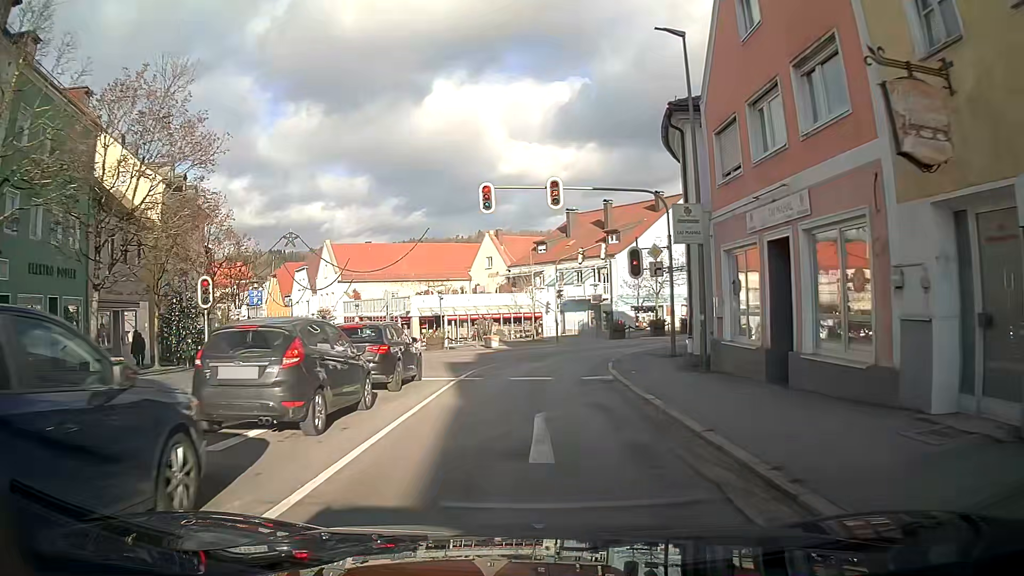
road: tertiary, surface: asphalt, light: Day
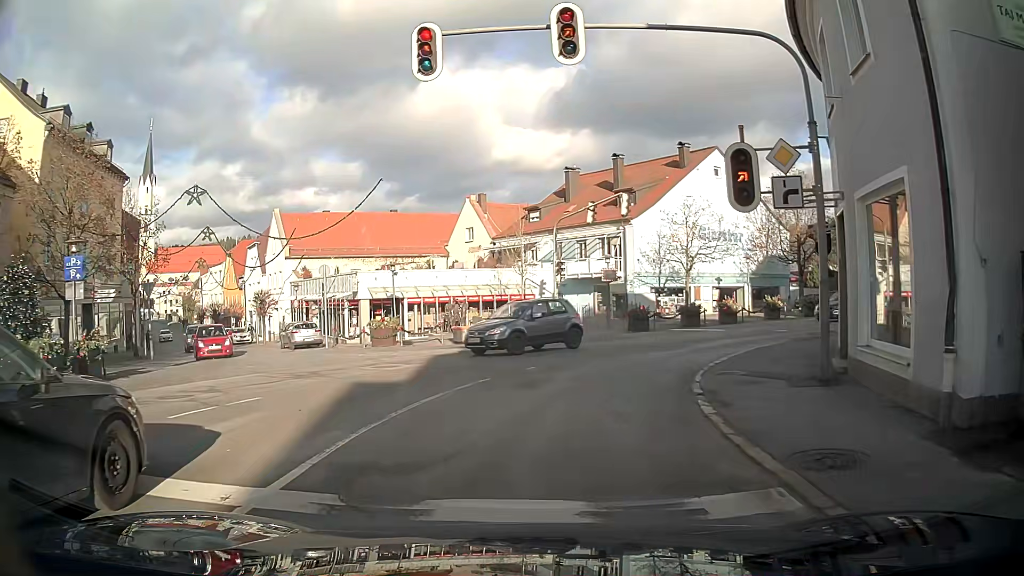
(+0.1, +11.5) m; +1°
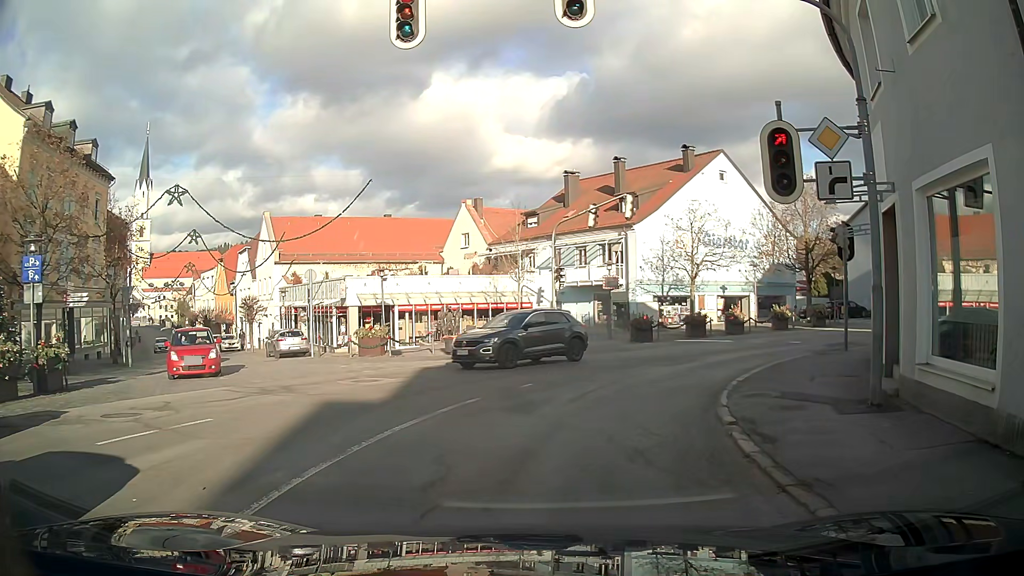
(0.0, +1.6) m; 0°
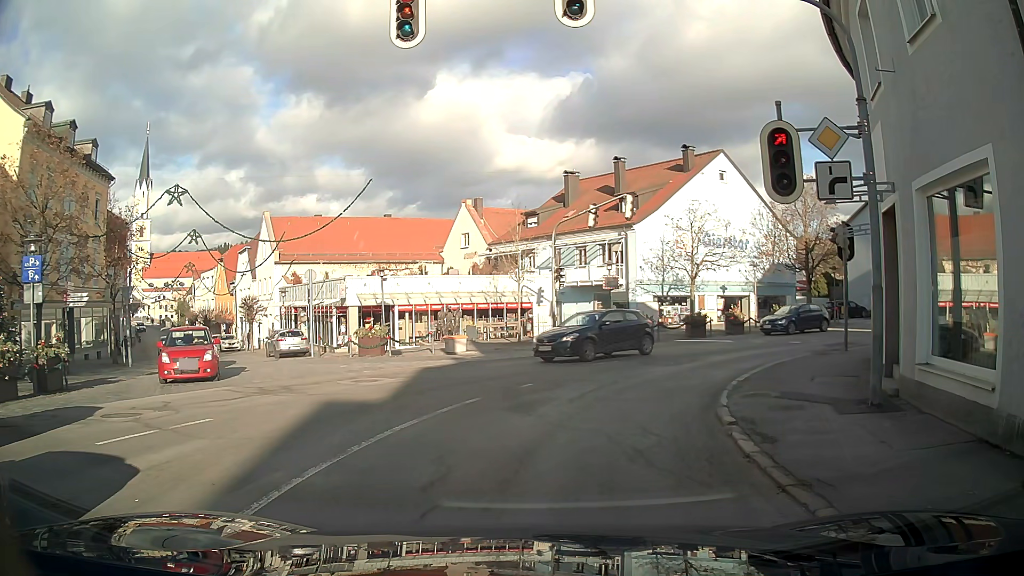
(0.0, 0.0) m; 0°
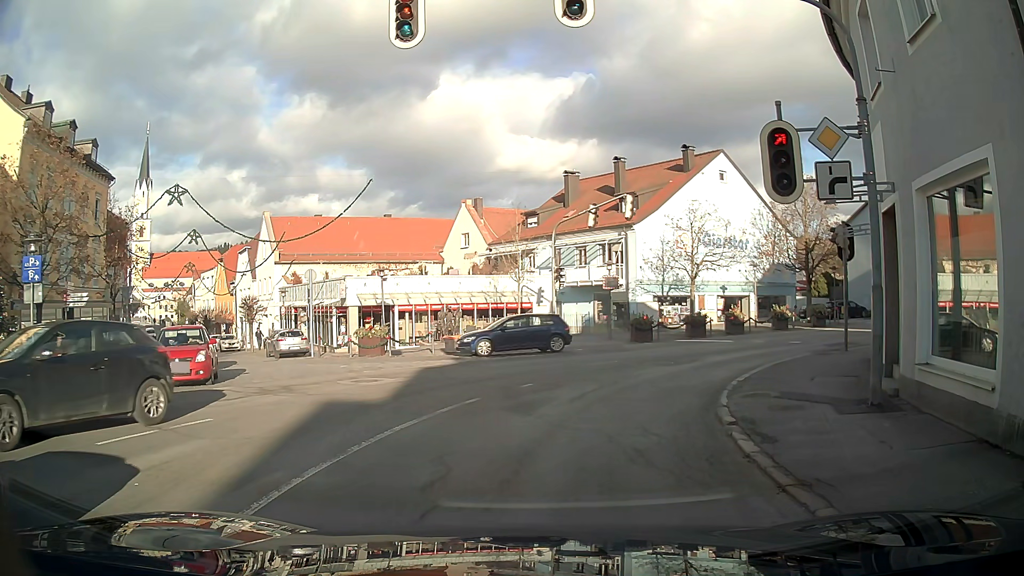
(0.0, 0.0) m; 0°
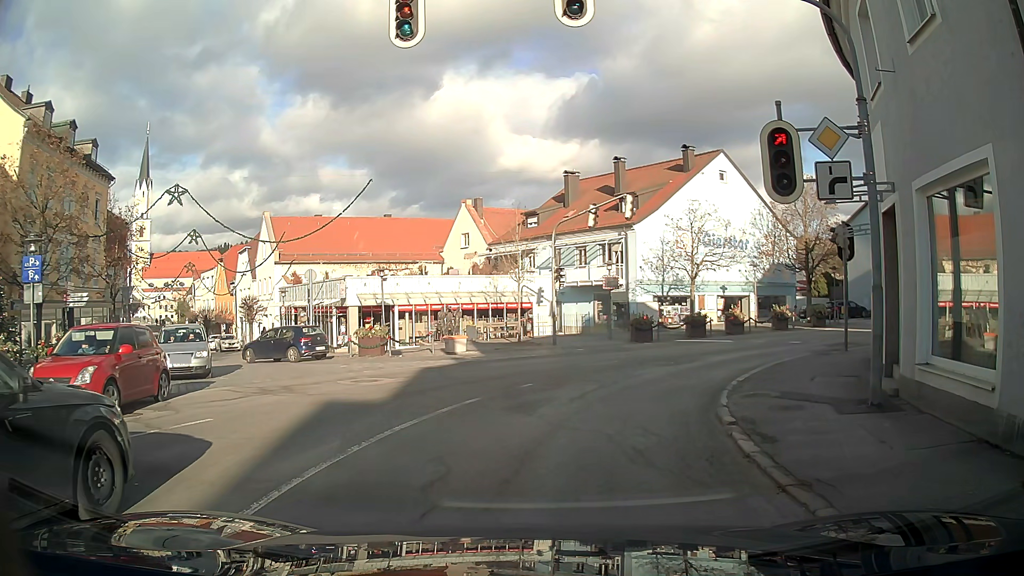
(0.0, 0.0) m; 0°
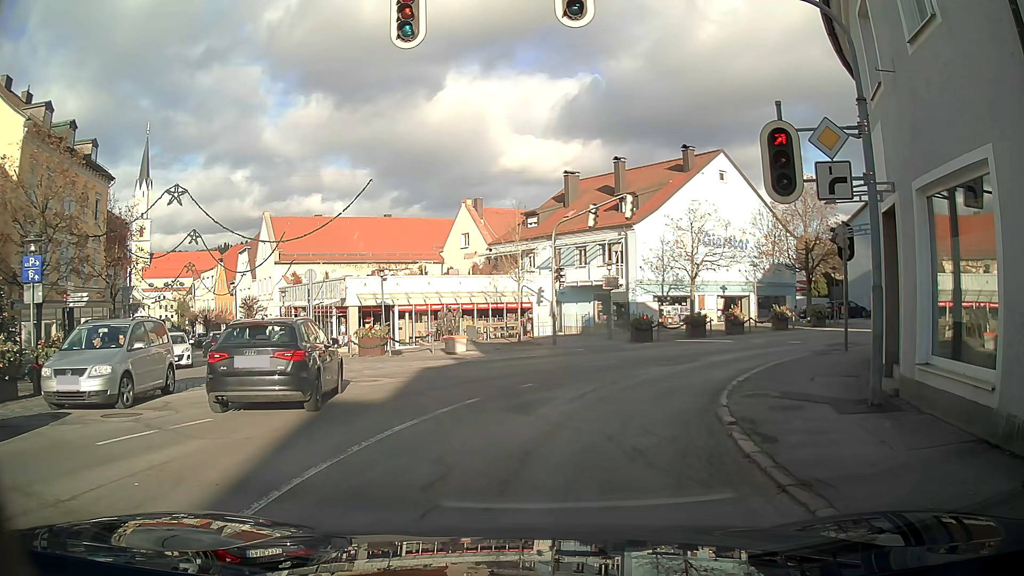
(0.0, 0.0) m; 0°
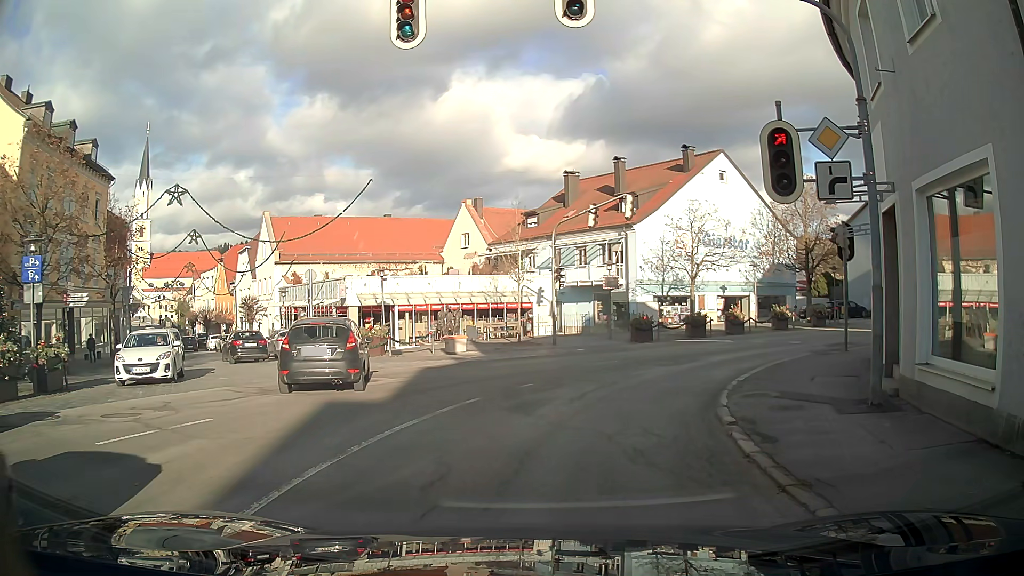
(0.0, 0.0) m; 0°
(+1, +10) (+6, +18) (+14, +24) (+22, +29) (+31, +34) (+41, +37) (+50, +40) (+60, +41) (+70, +43) (+80, +44) m
